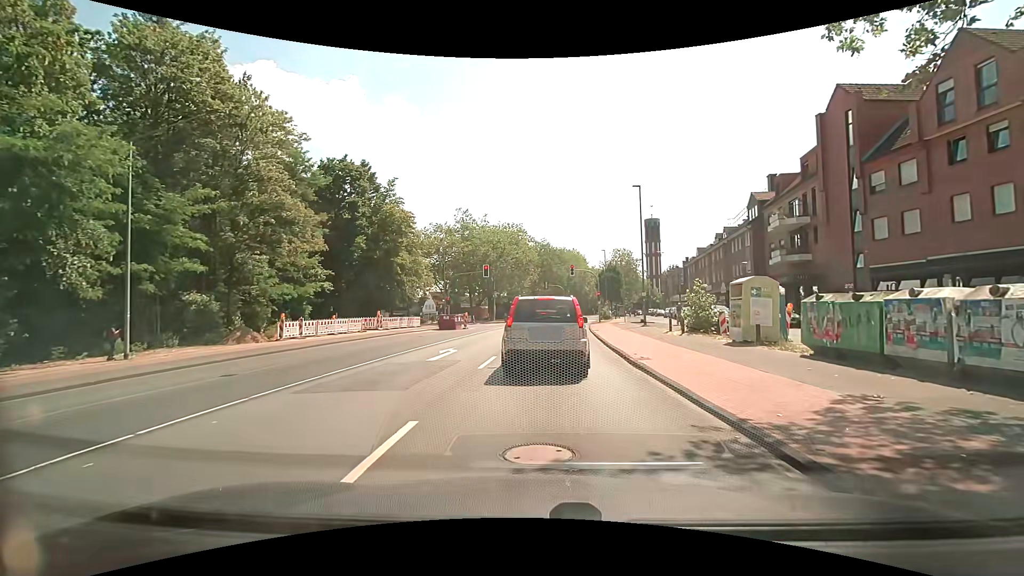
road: secondary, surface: asphalt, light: Day
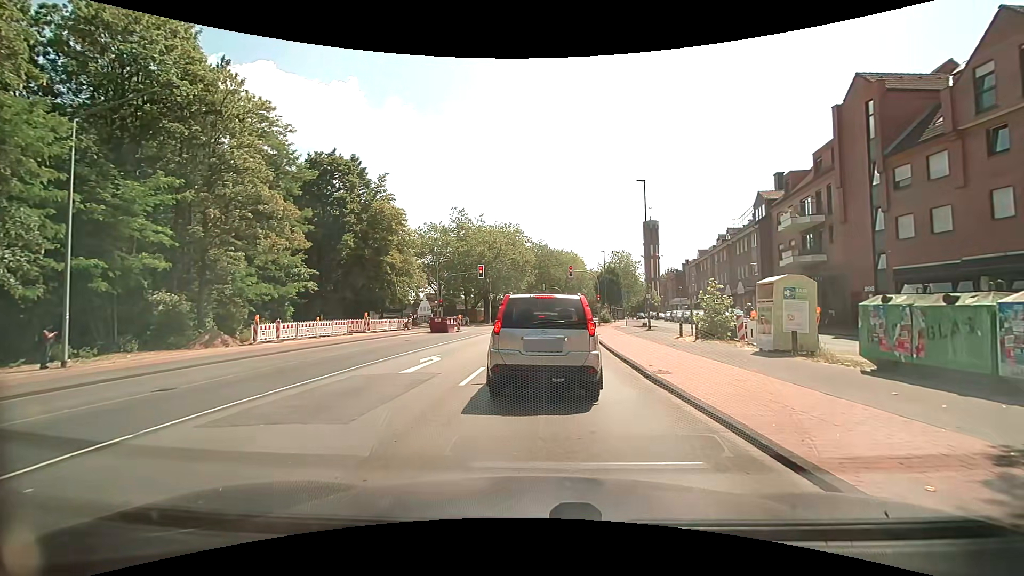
(0.0, +2.3) m; 0°
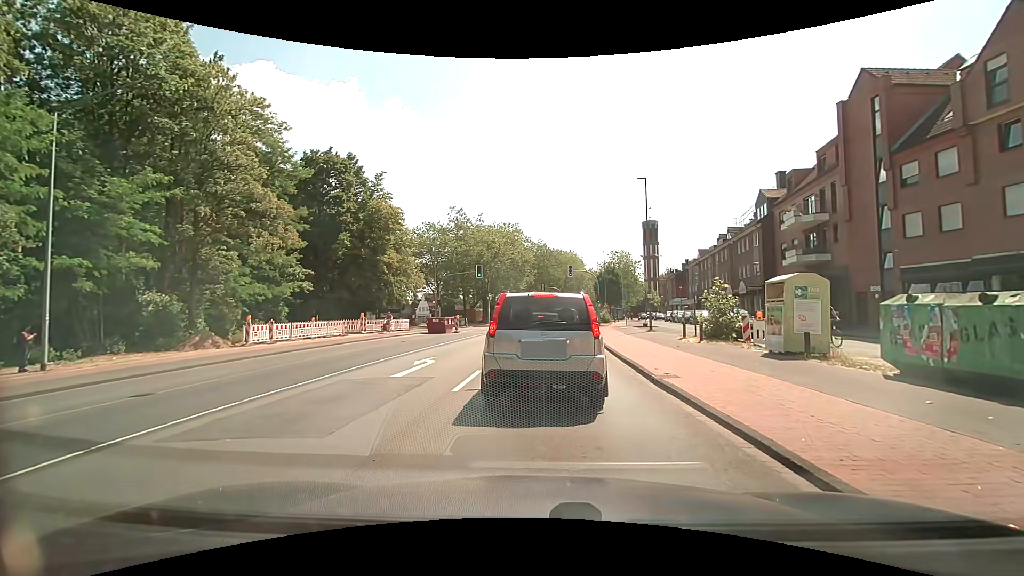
(0.0, +0.6) m; 0°
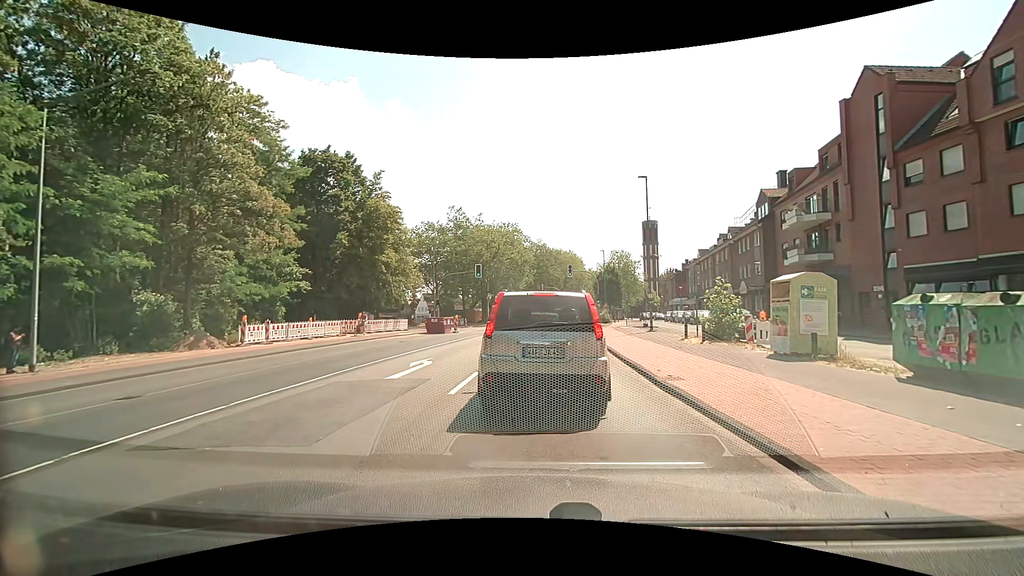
(0.0, +0.3) m; 0°
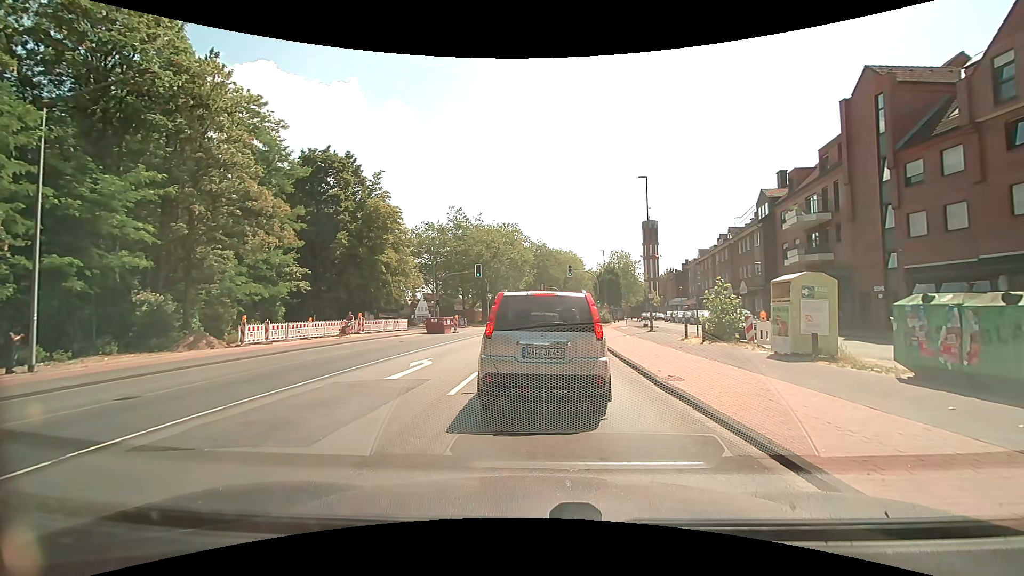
(0.0, +0.1) m; 0°
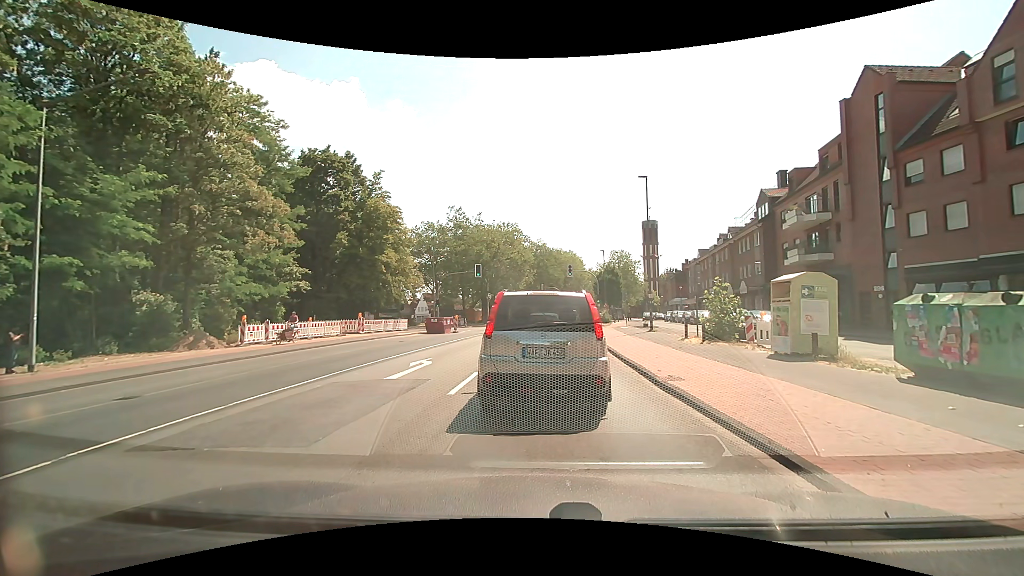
(0.0, 0.0) m; 0°
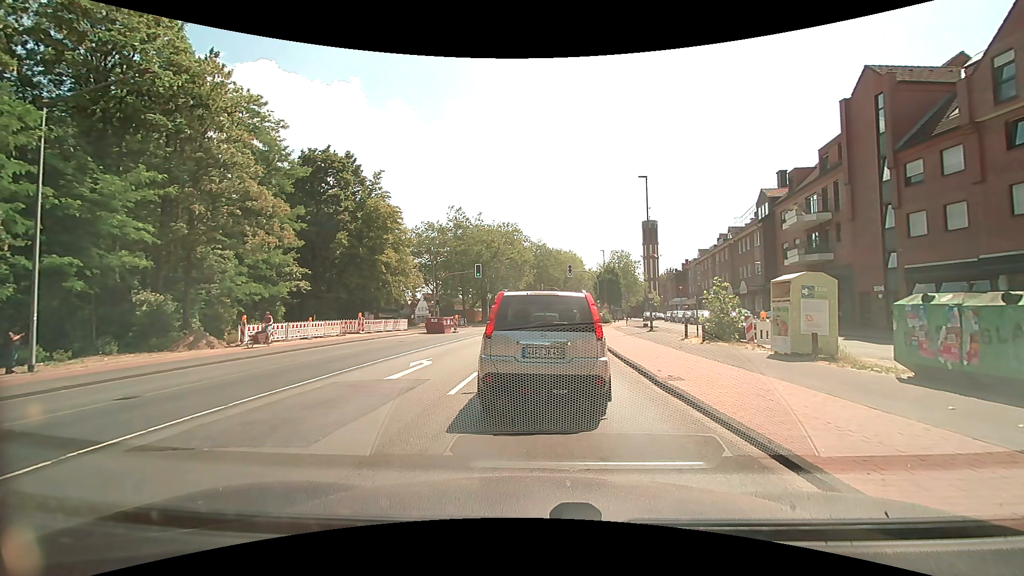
(0.0, 0.0) m; 0°
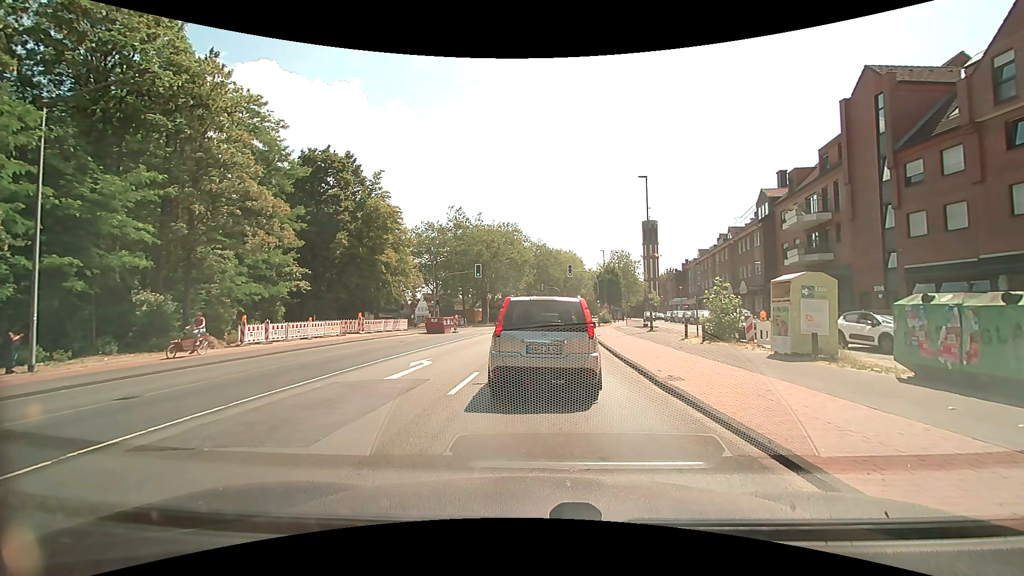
(0.0, 0.0) m; 0°
(0, +10) (0, +20) (0, +30) (+1, +40) (+2, +50) (+3, +60) (+4, +70) (+5, +80) (+6, +90) (+8, +100) m
